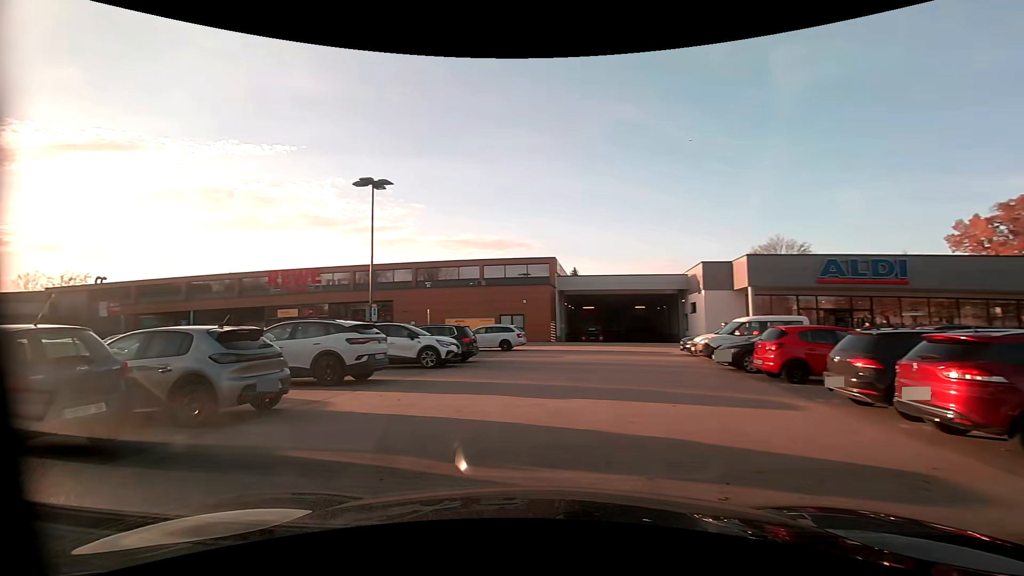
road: service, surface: paving_stones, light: Day
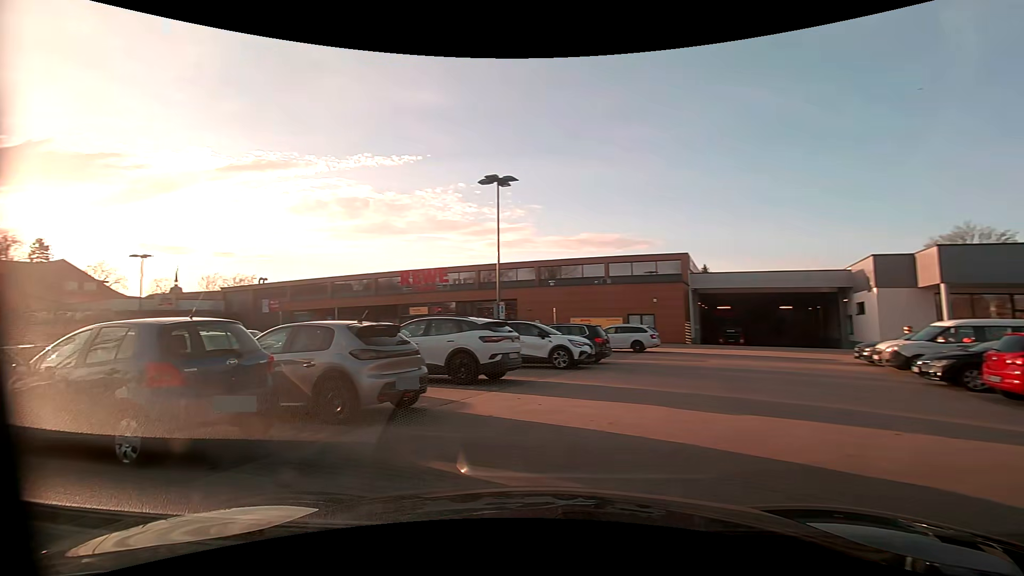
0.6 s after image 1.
(-0.1, +1.1) m; -13°
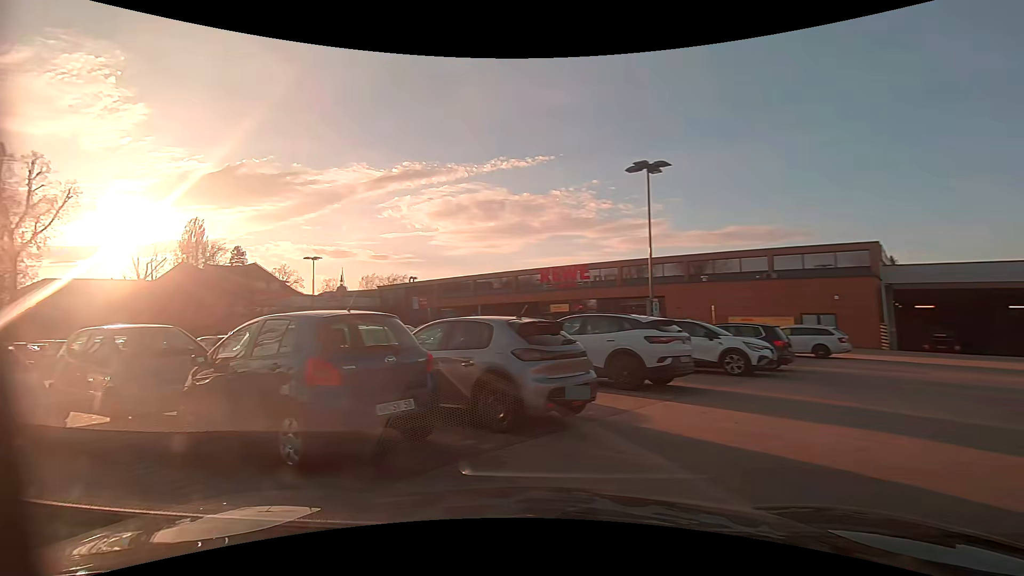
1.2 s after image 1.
(-0.2, +1.2) m; -18°
